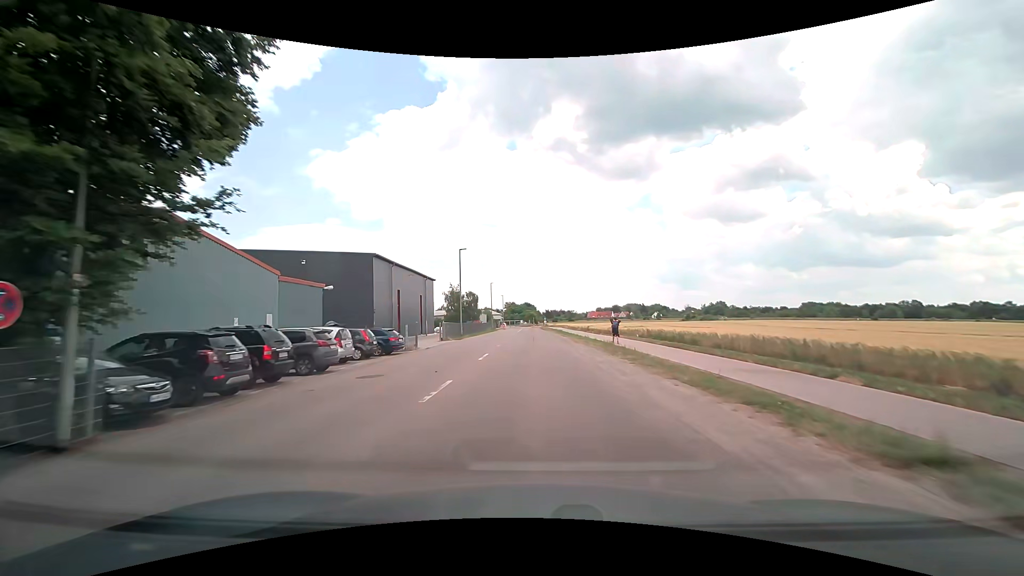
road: tertiary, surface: asphalt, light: Day
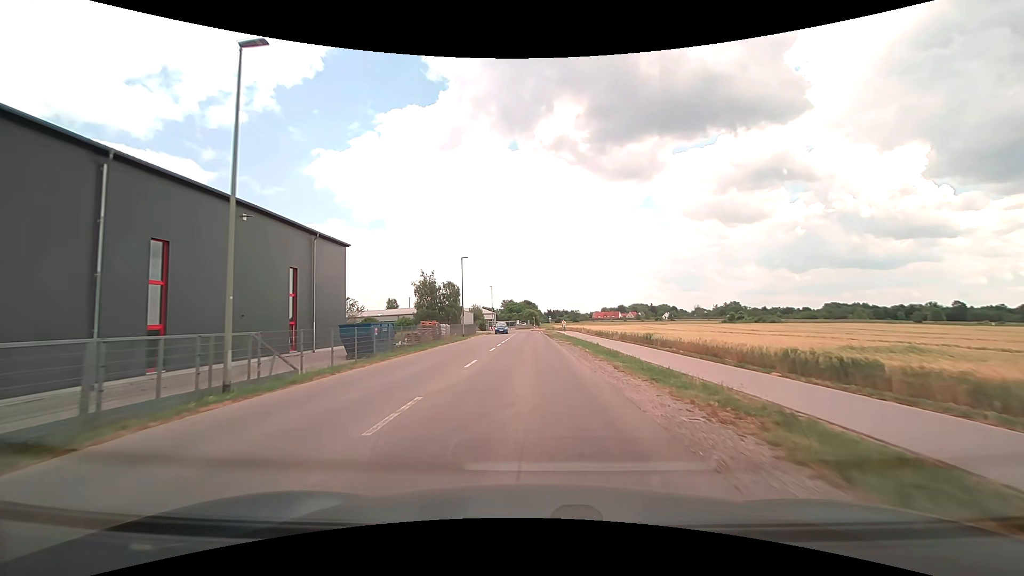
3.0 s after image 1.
(-0.1, +37.3) m; 0°
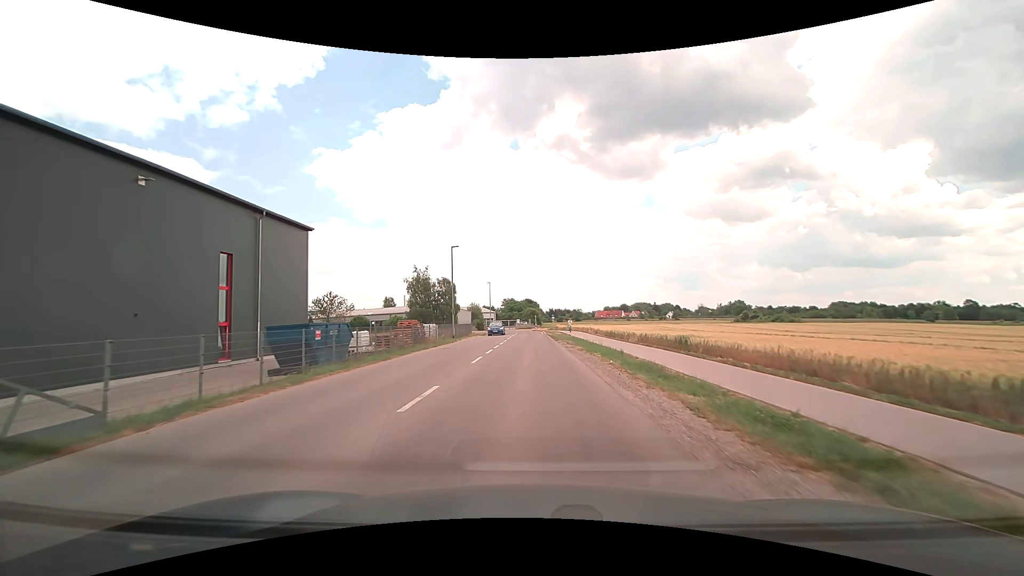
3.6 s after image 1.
(0.0, +7.4) m; 0°
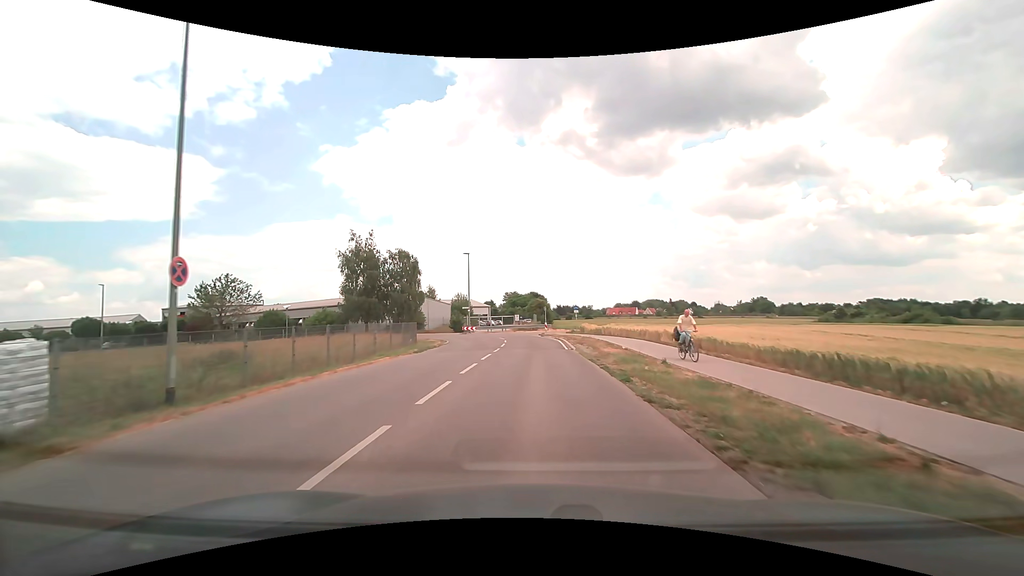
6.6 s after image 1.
(-0.4, +36.4) m; -1°
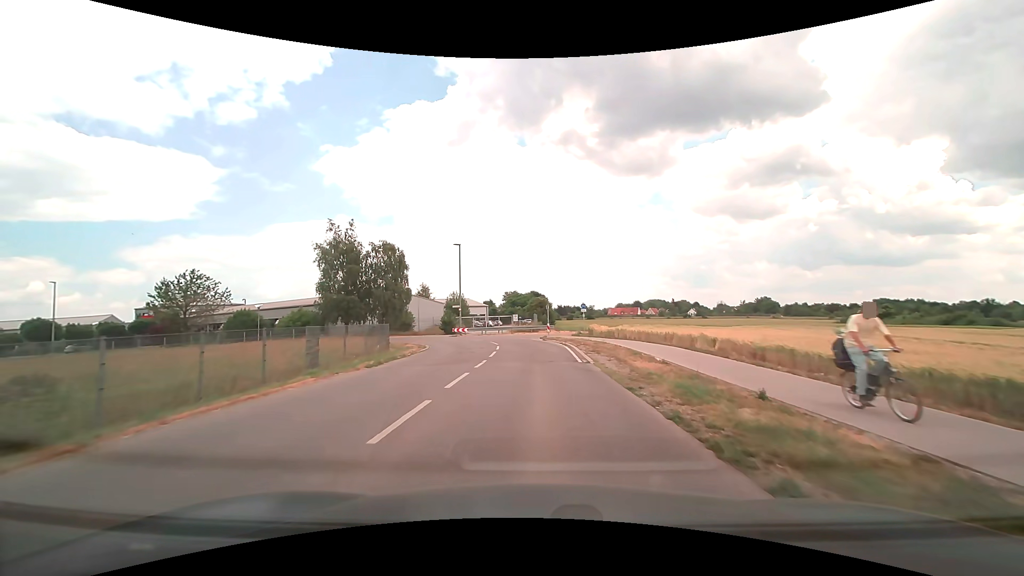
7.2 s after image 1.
(0.0, +6.7) m; 0°
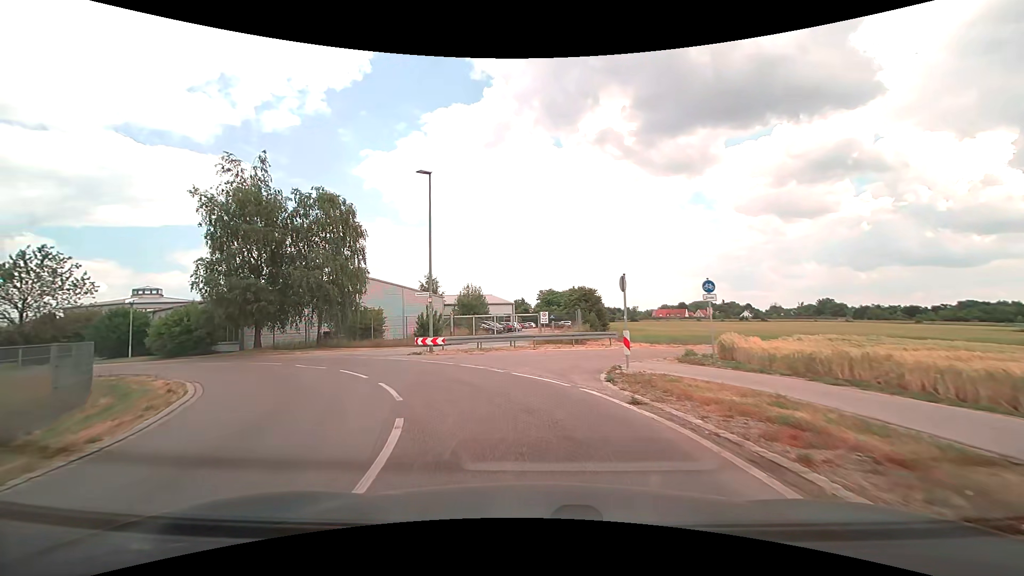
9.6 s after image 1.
(-0.3, +23.8) m; -4°
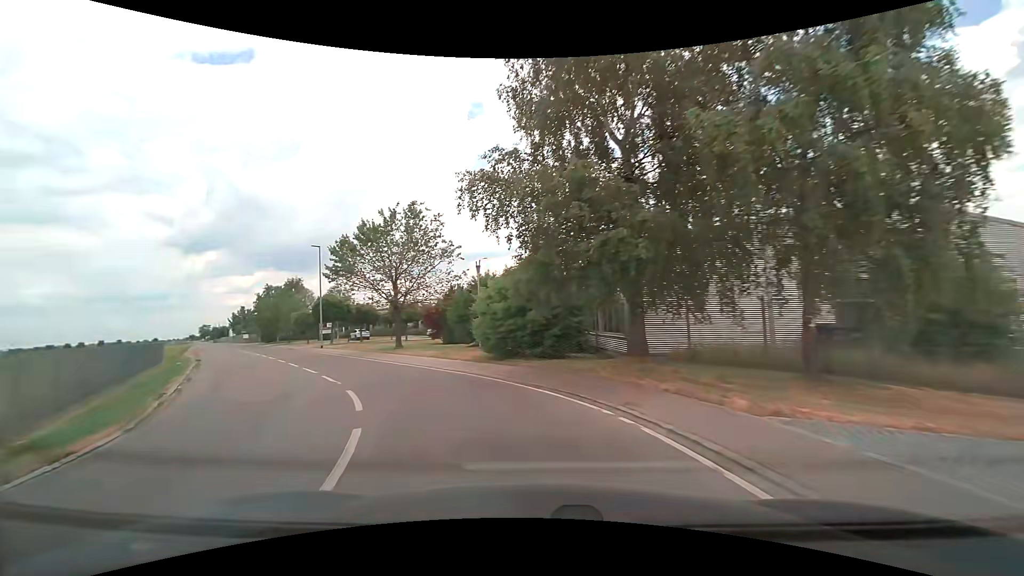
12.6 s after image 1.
(-8.5, +21.6) m; -49°
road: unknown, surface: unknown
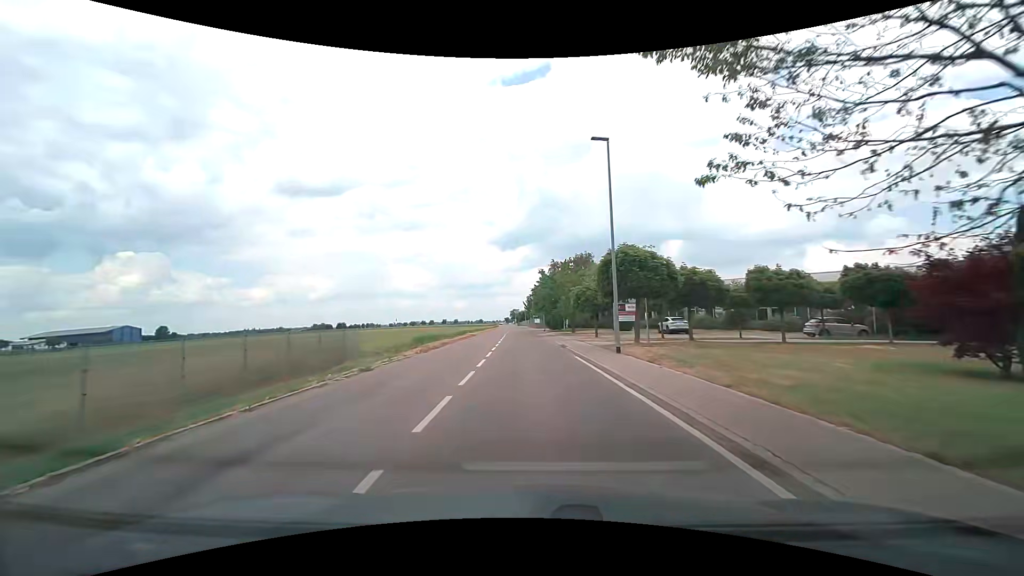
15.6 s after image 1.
(-9.2, +23.5) m; -33°
(0, +10) (0, +20) (-1, +30) (-1, +40) (-2, +50) (-2, +60) (-3, +70) (-3, +80) (-3, +90) (-4, +100) m
